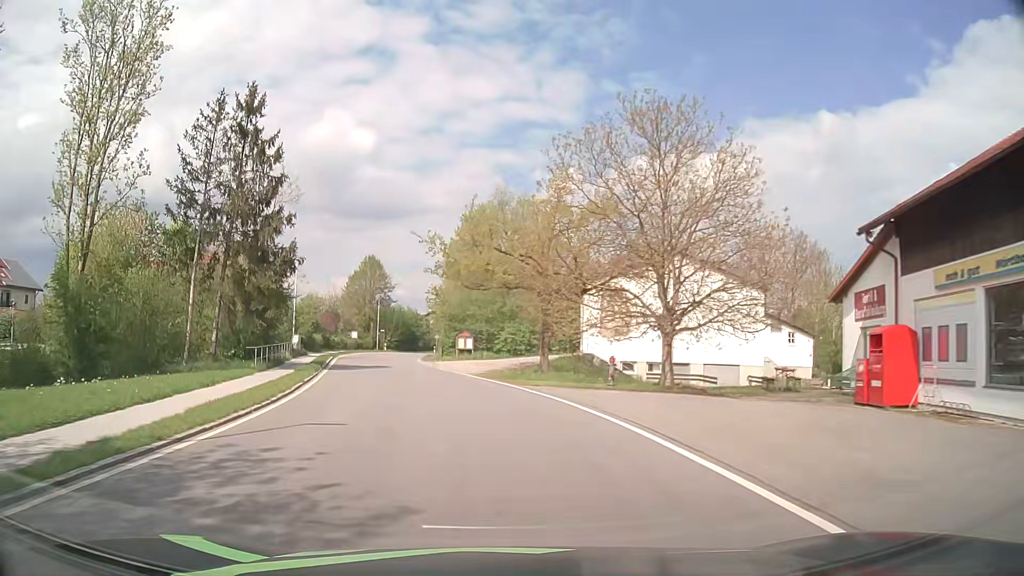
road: secondary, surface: asphalt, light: Day
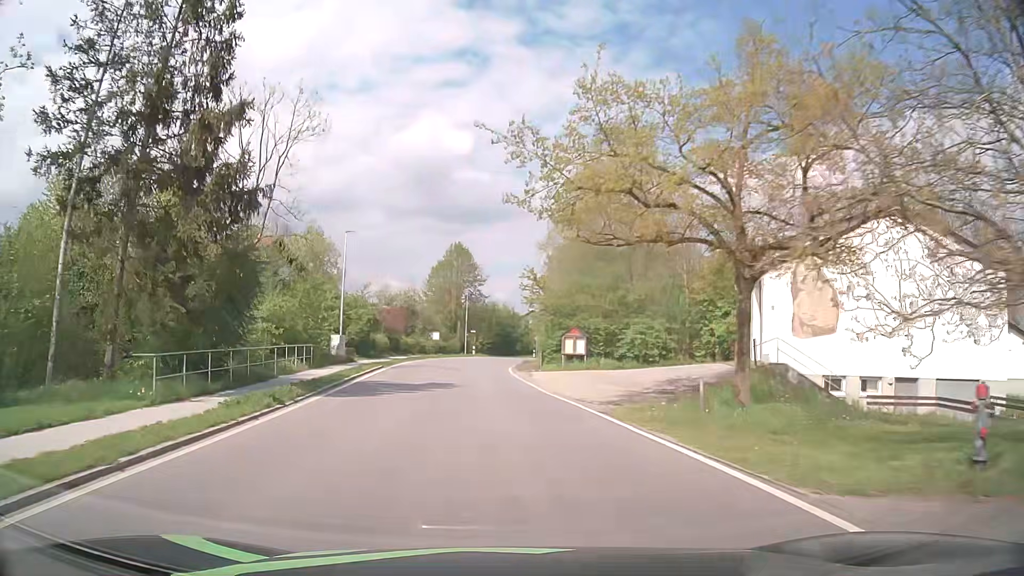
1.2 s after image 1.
(-1.1, +15.1) m; -9°
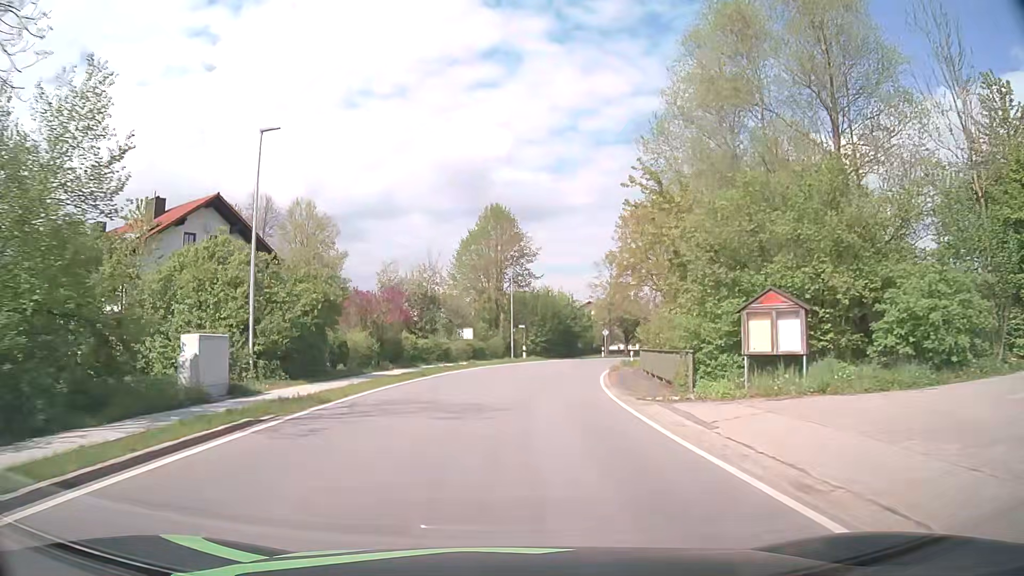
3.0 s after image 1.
(-1.0, +22.9) m; -4°
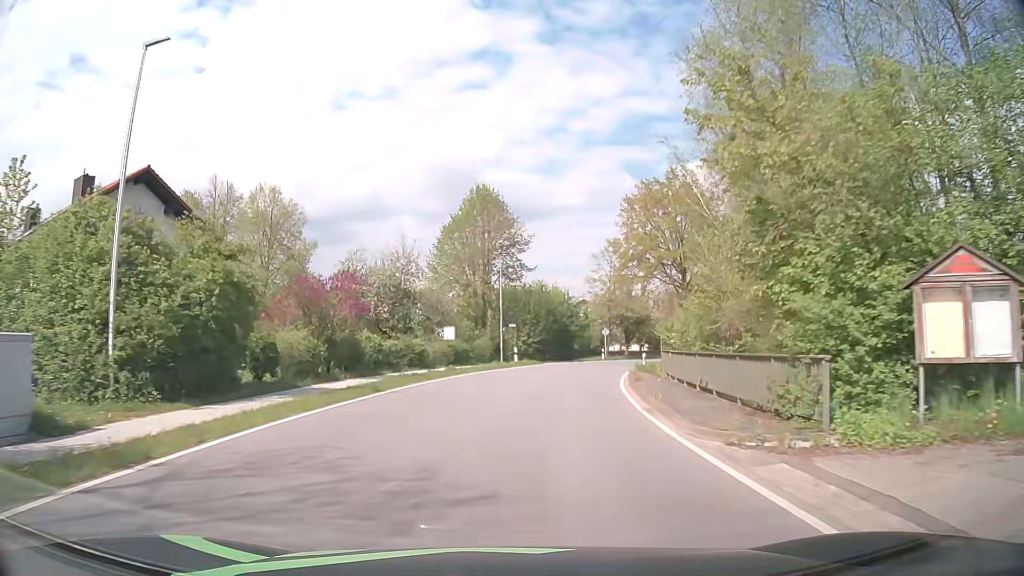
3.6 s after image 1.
(0.0, +7.7) m; 0°
